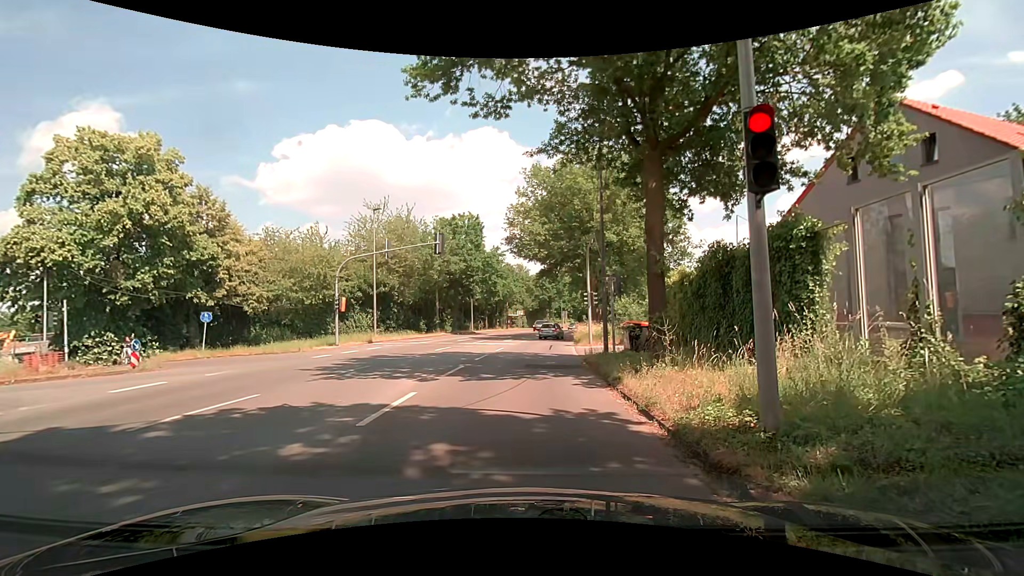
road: secondary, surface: asphalt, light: Day
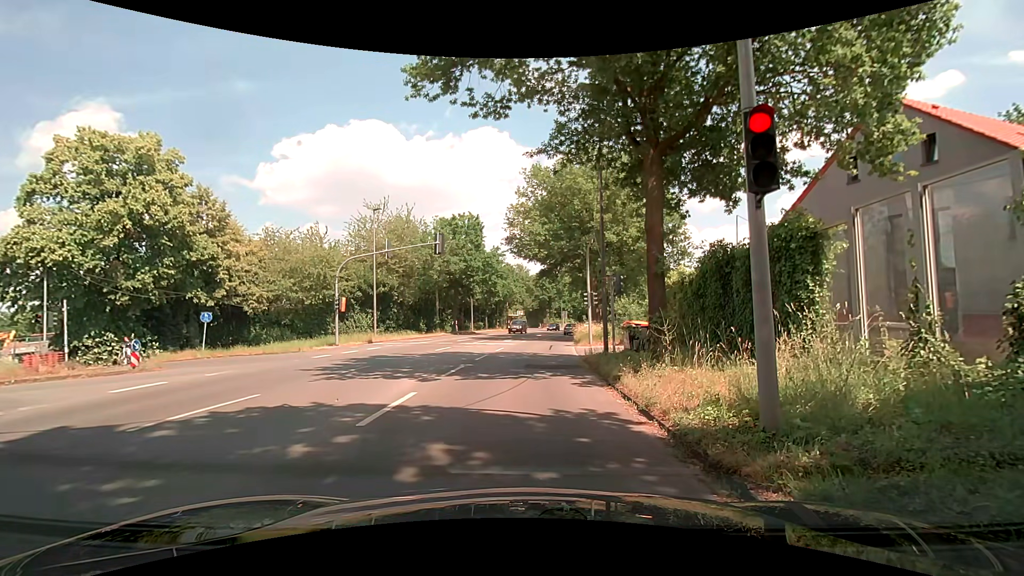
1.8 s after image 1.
(0.0, 0.0) m; 0°
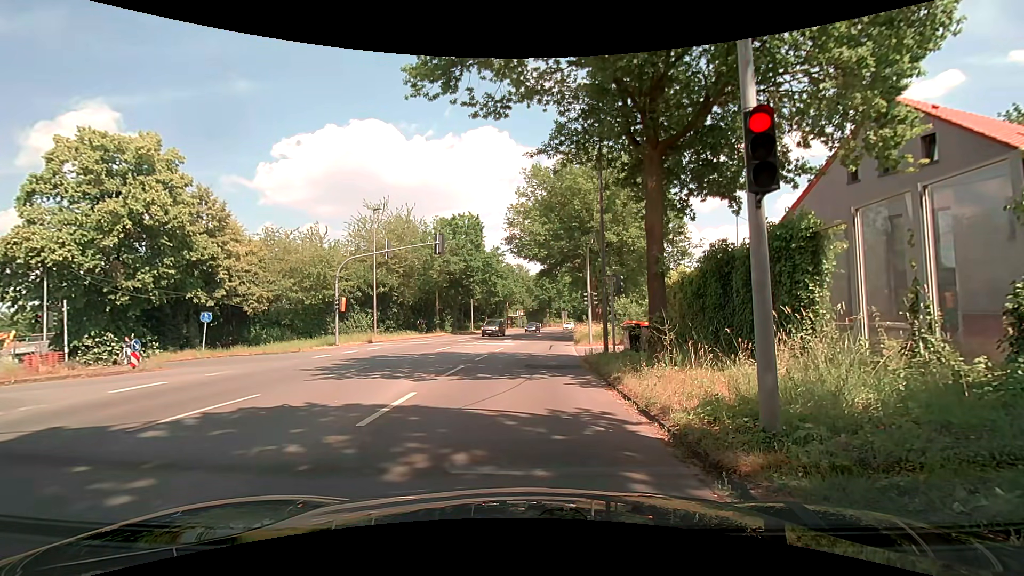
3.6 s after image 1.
(0.0, 0.0) m; 0°
